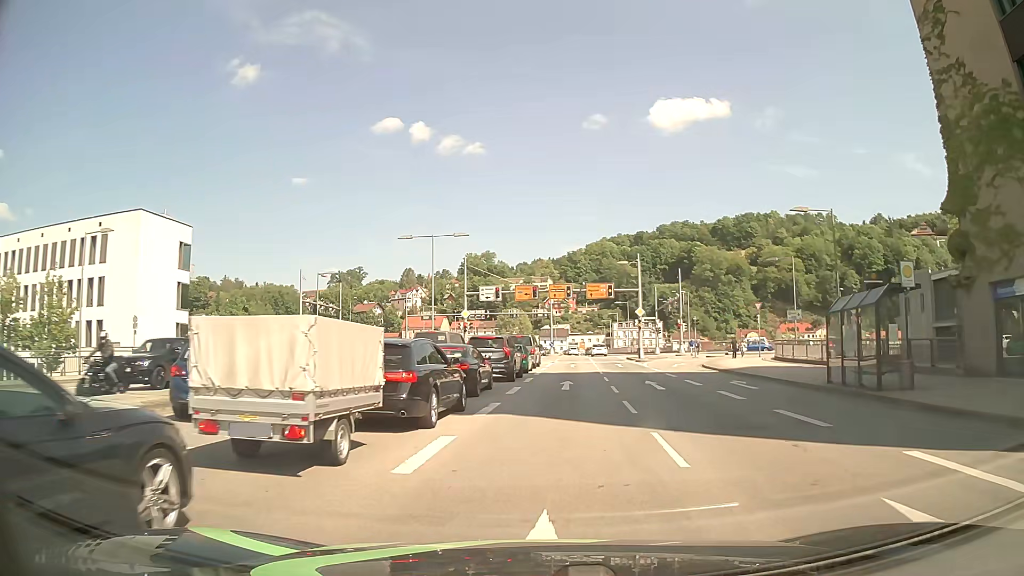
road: primary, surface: asphalt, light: Day
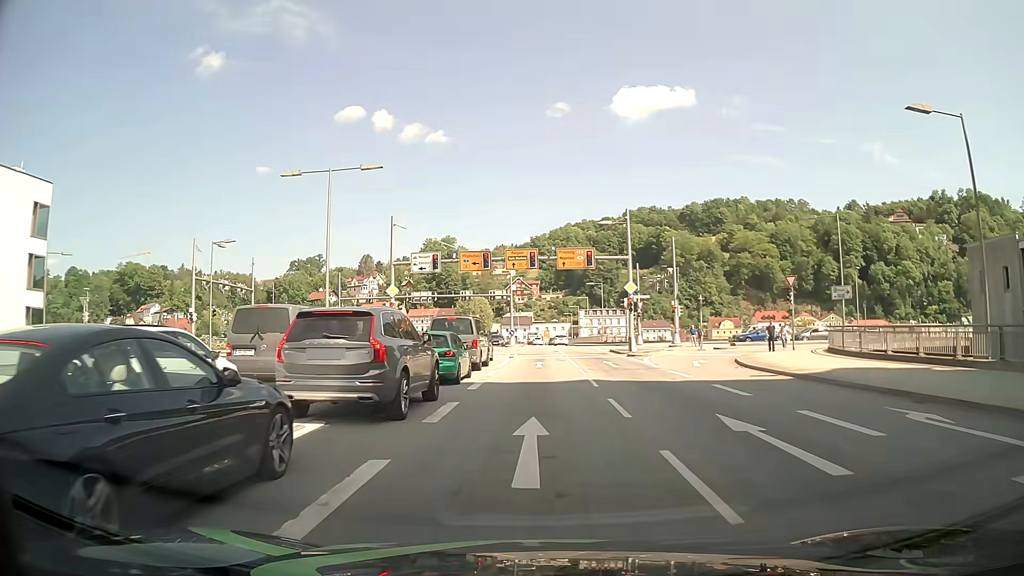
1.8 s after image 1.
(+0.4, +14.6) m; +3°
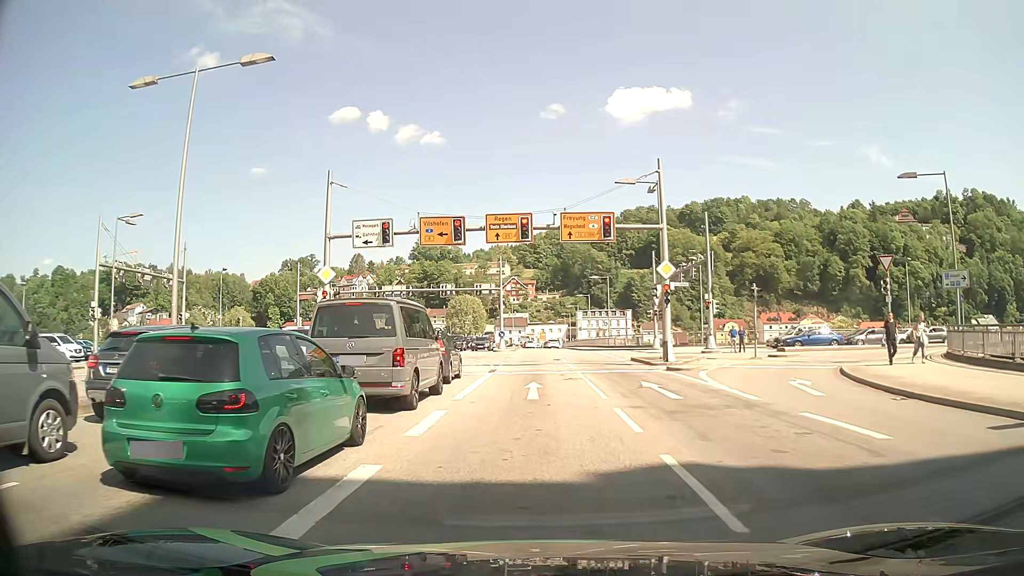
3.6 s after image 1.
(0.0, +12.1) m; +1°
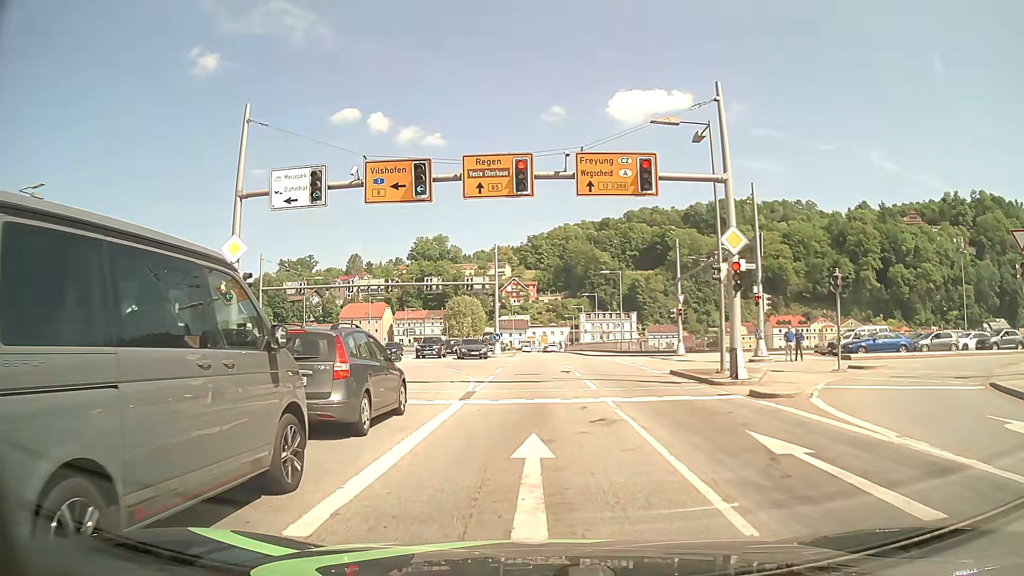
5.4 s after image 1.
(-0.1, +9.3) m; -1°
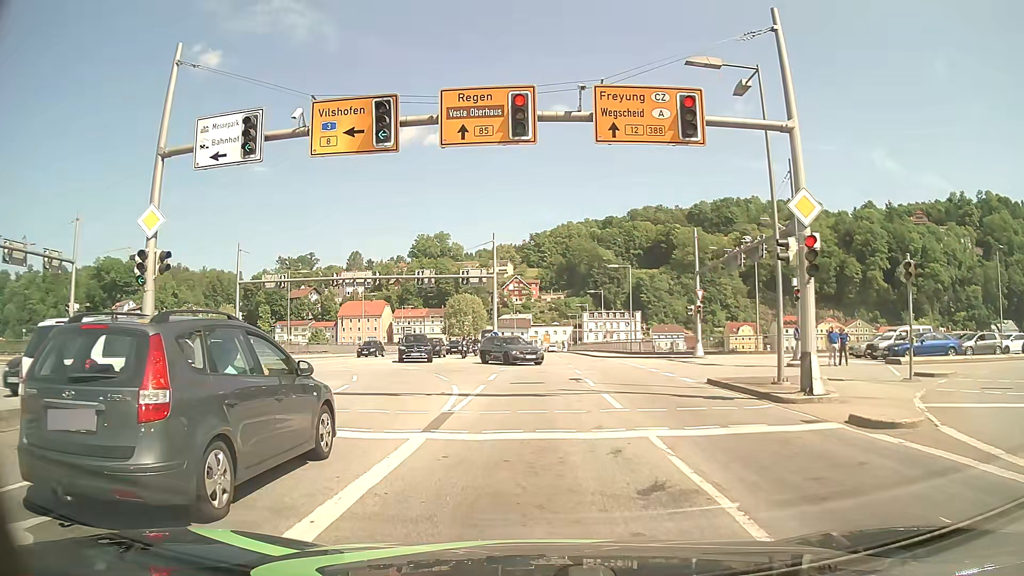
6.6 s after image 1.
(0.0, +4.8) m; -1°
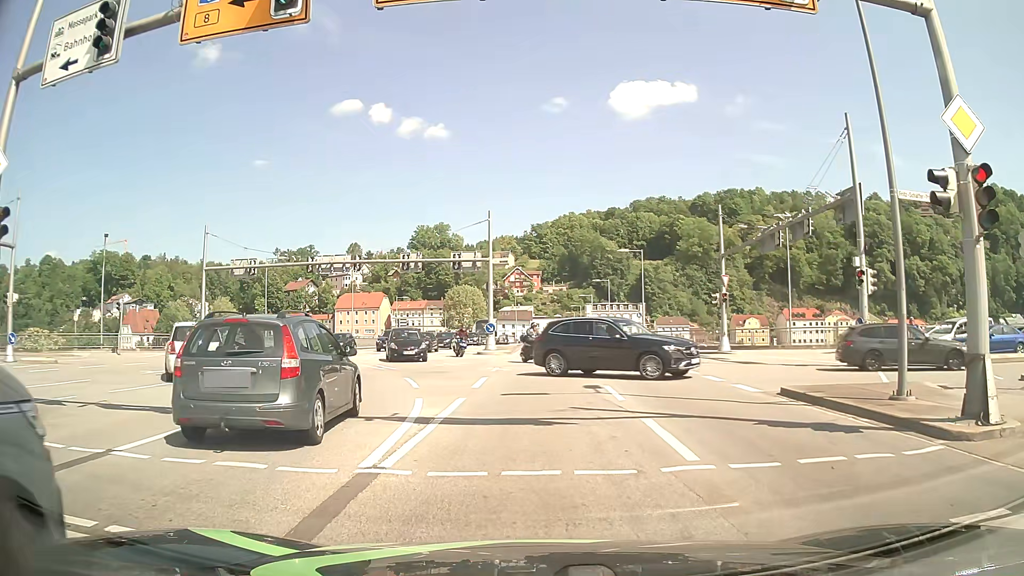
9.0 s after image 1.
(+0.1, +5.5) m; +1°
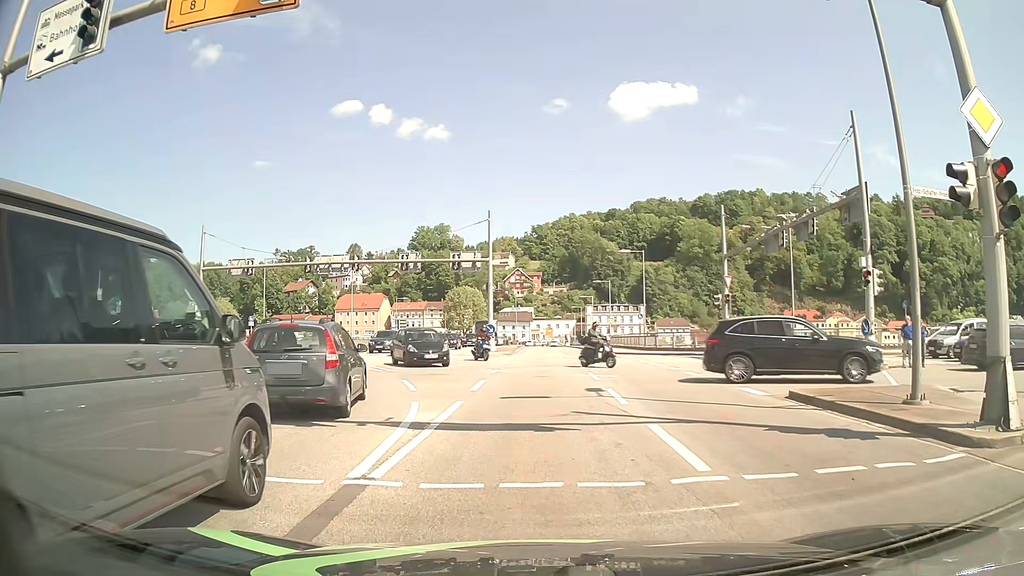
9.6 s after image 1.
(0.0, +0.4) m; 0°
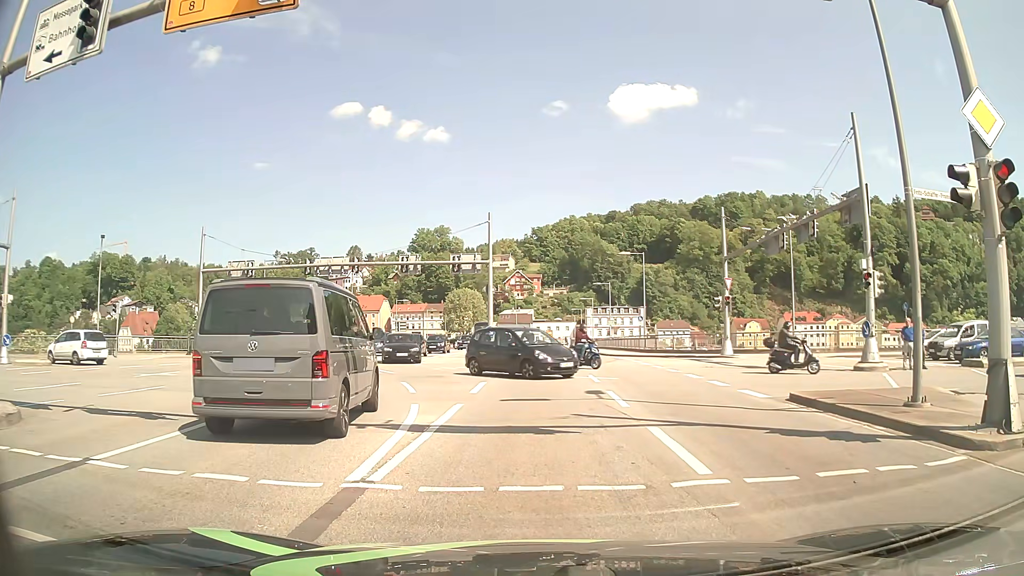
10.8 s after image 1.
(0.0, +0.1) m; 0°
(0, +10) (0, +20) (0, +30) (0, +40) (0, +50) (0, +60) (0, +70) (0, +80) (0, +90) (0, +100) m
